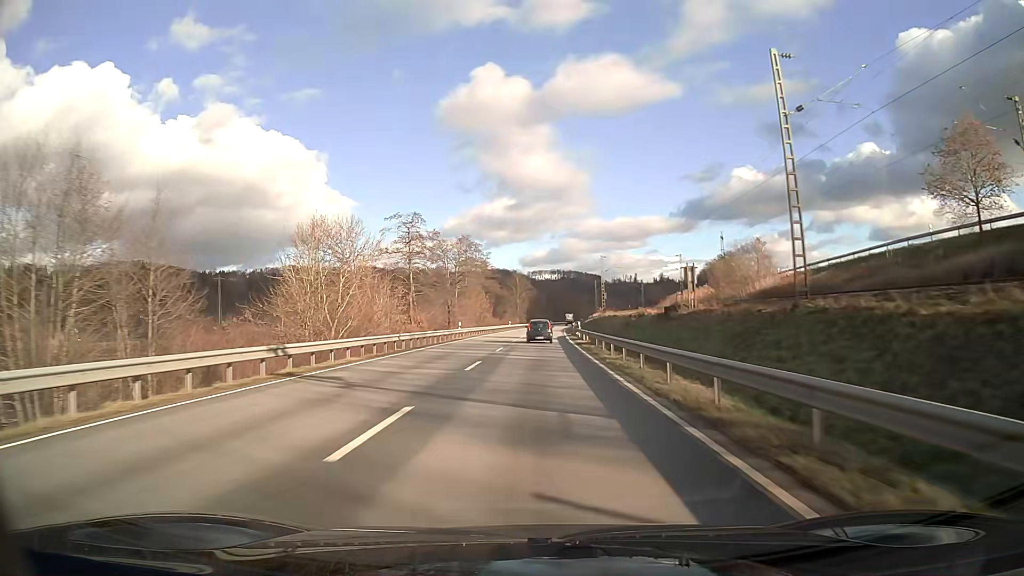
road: primary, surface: asphalt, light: Day
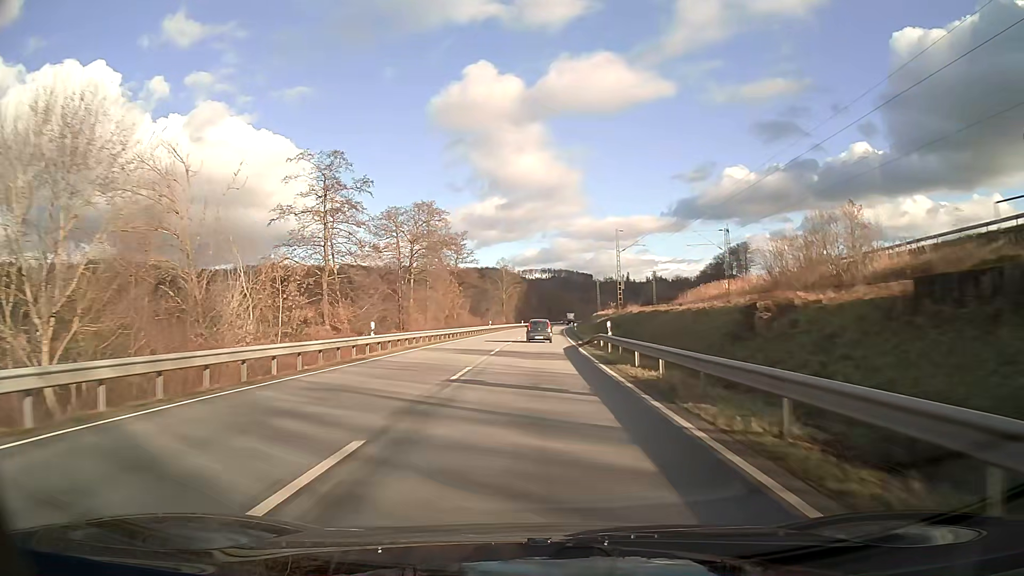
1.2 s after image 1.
(+0.2, +27.2) m; +1°
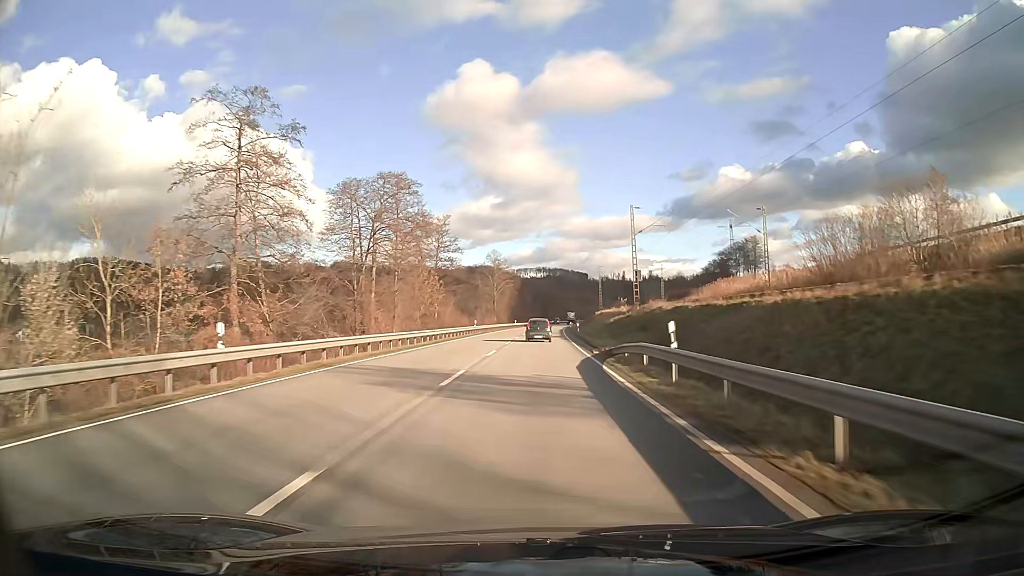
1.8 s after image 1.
(+0.1, +13.7) m; 0°
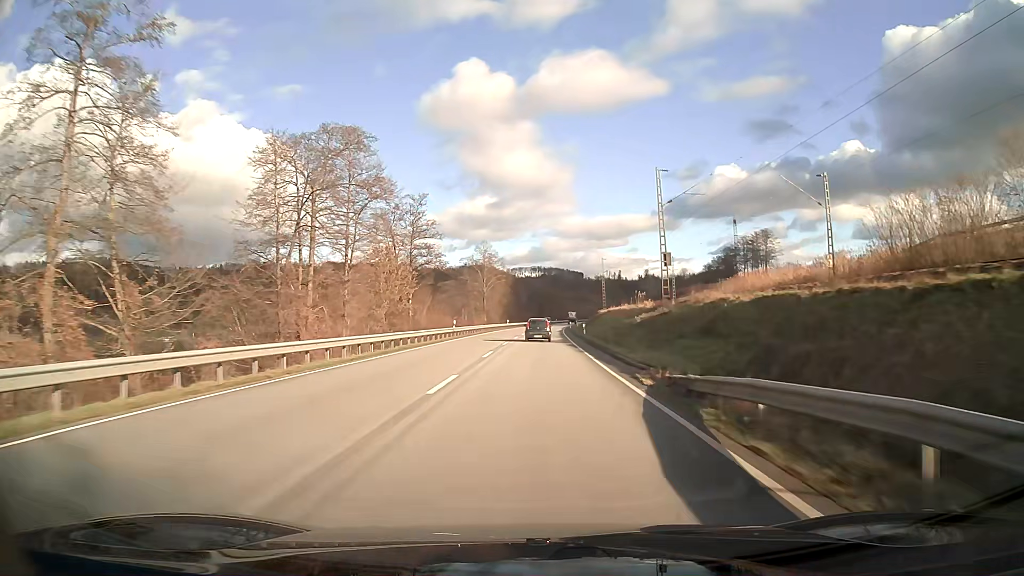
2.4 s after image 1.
(+0.1, +13.7) m; 0°
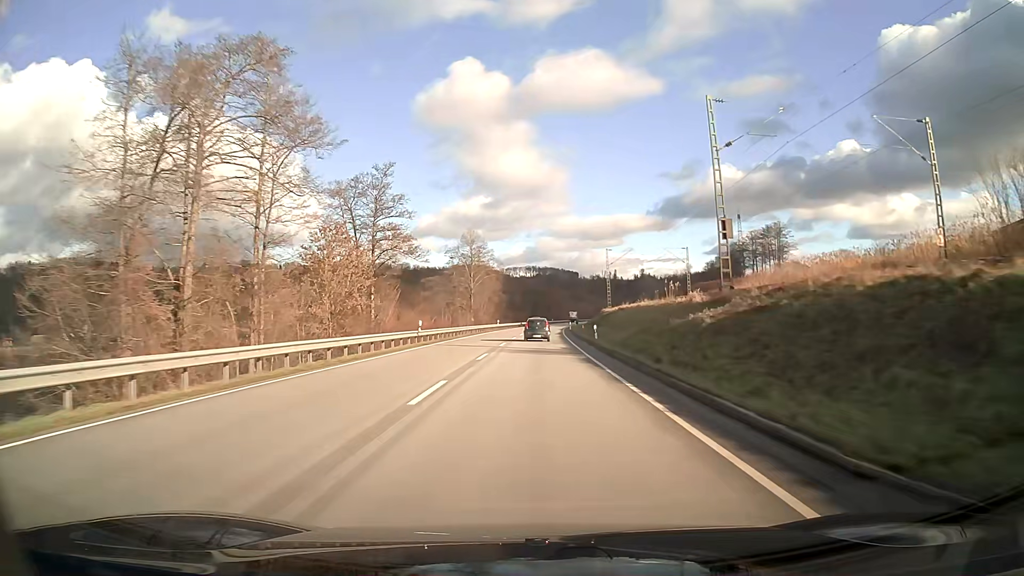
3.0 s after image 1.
(+0.1, +13.7) m; 0°
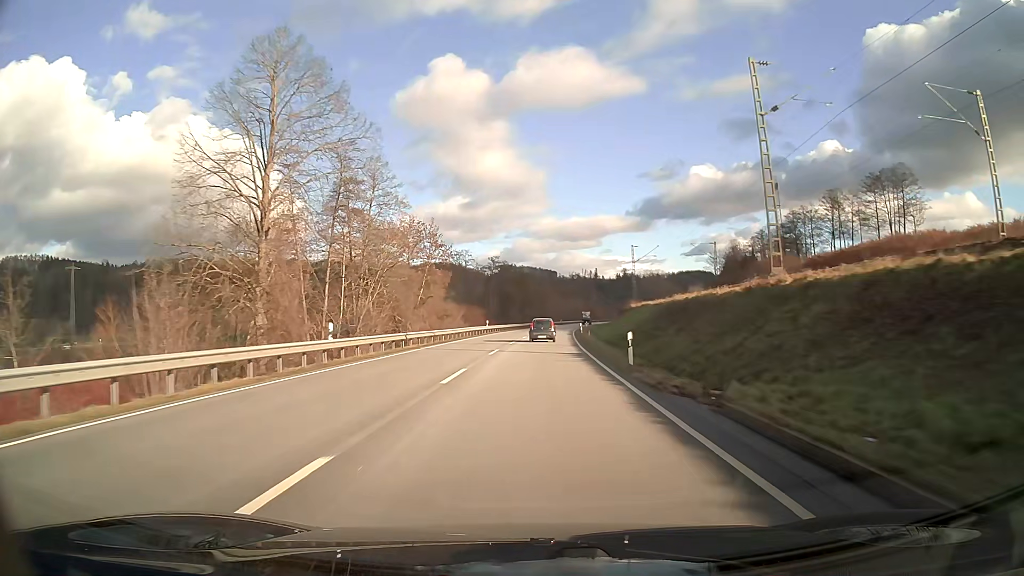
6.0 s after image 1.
(+1.1, +68.8) m; +2°
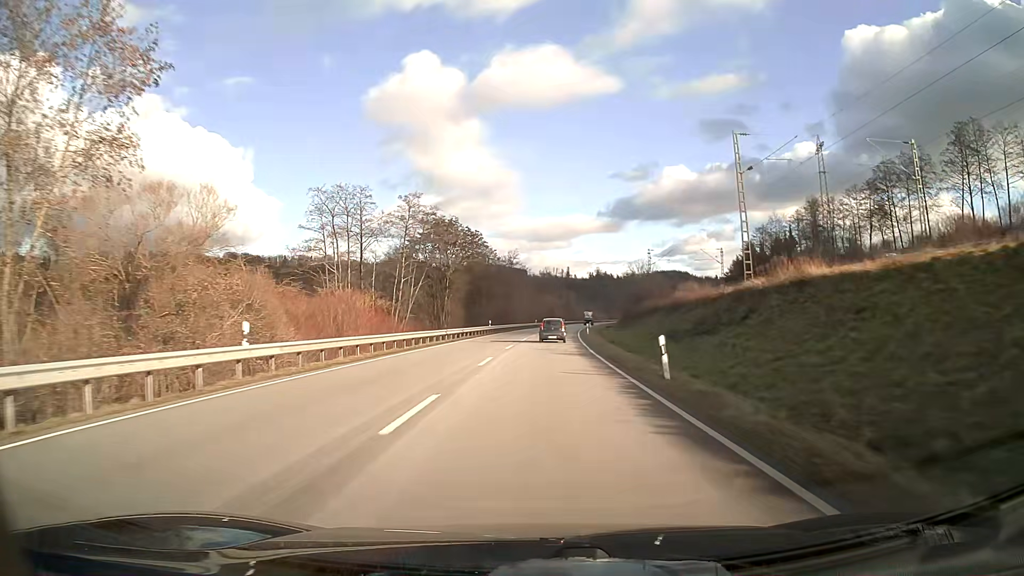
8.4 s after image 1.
(+1.2, +55.0) m; +3°
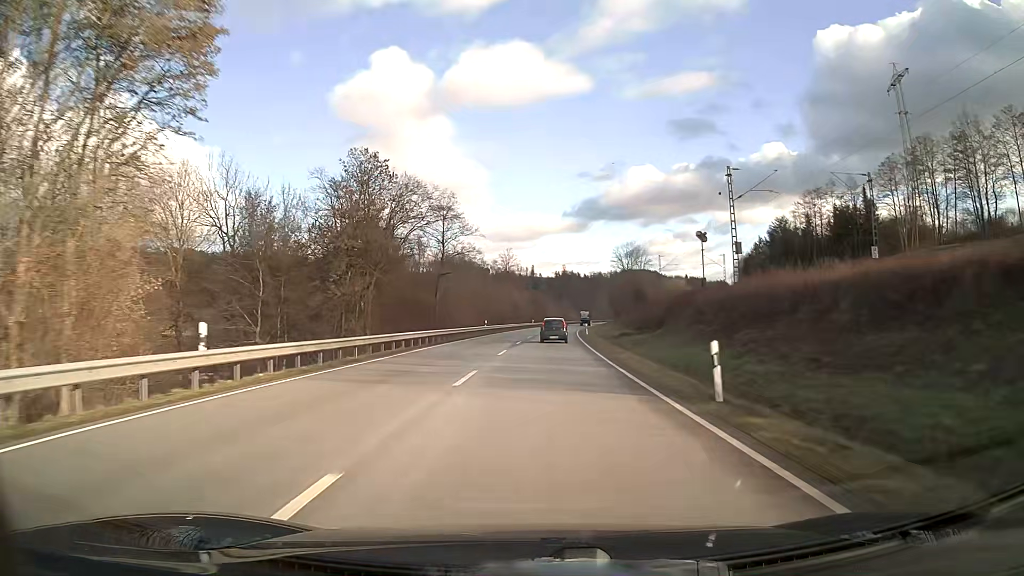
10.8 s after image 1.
(+1.4, +54.5) m; +3°
